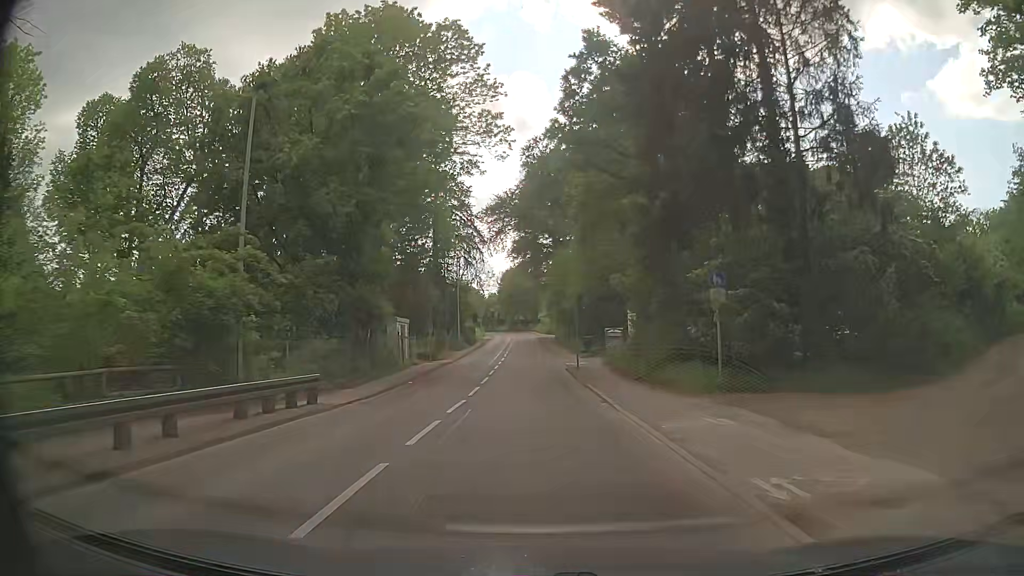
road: secondary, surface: asphalt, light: Day
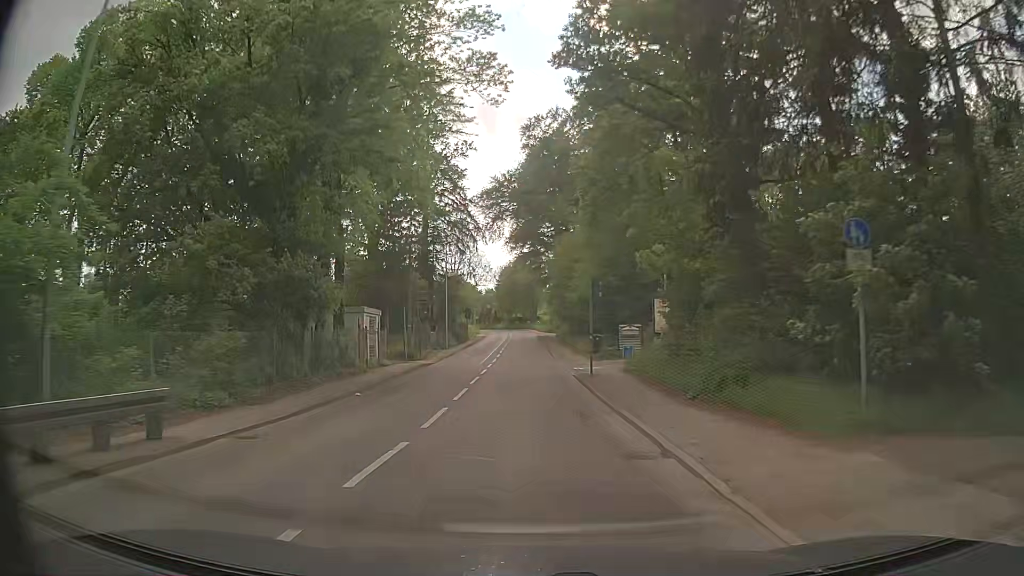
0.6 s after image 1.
(-0.1, +7.4) m; -1°
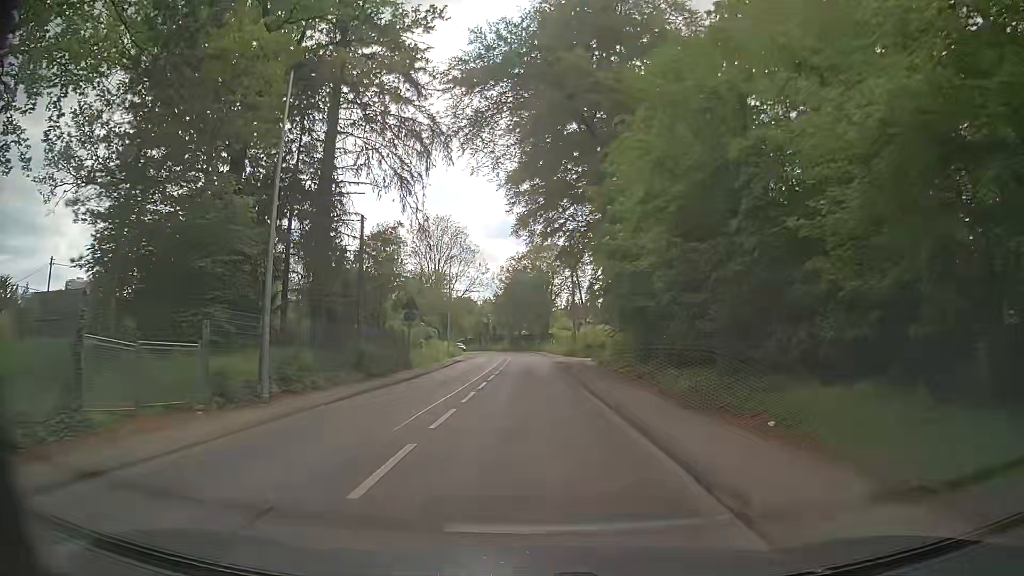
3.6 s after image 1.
(-0.2, +37.0) m; -1°
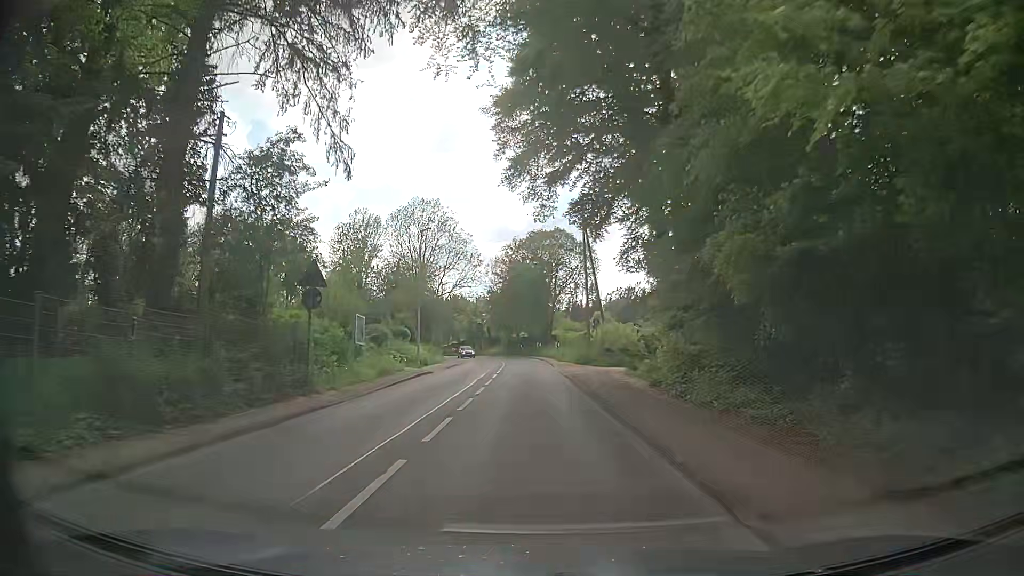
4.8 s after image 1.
(+0.1, +14.8) m; 0°
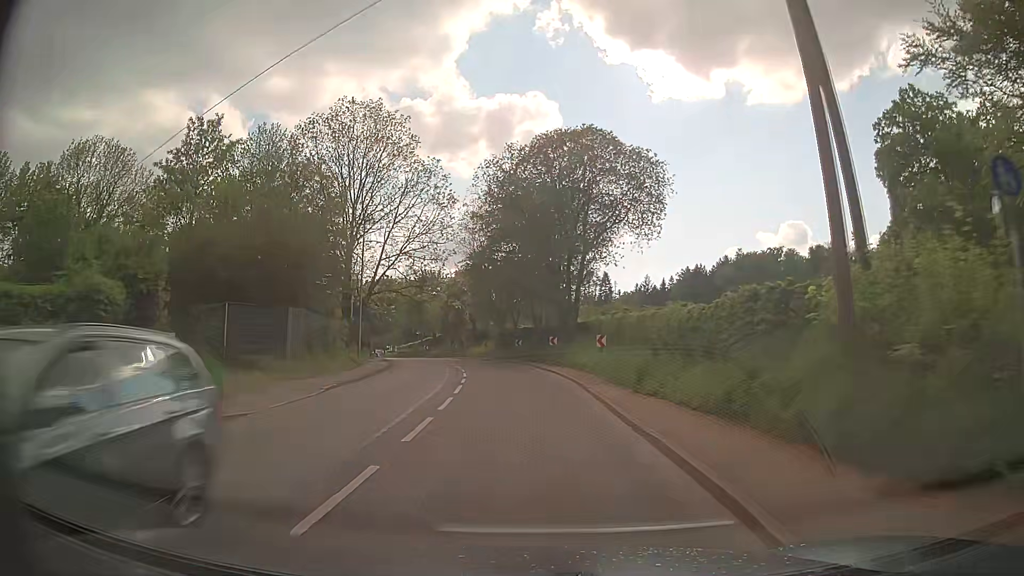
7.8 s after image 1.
(-0.1, +37.8) m; 0°
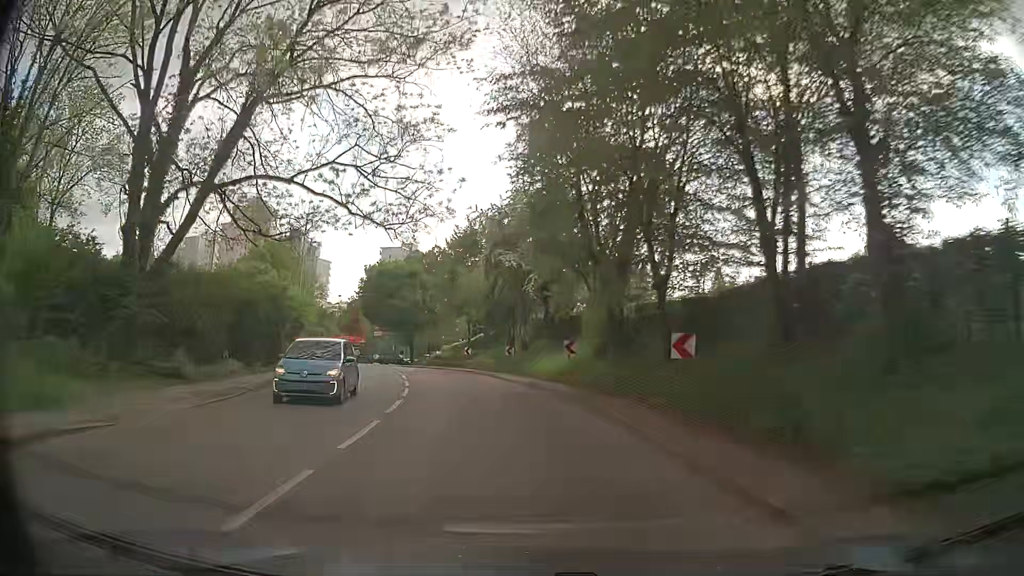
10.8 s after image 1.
(-1.6, +38.4) m; -8°
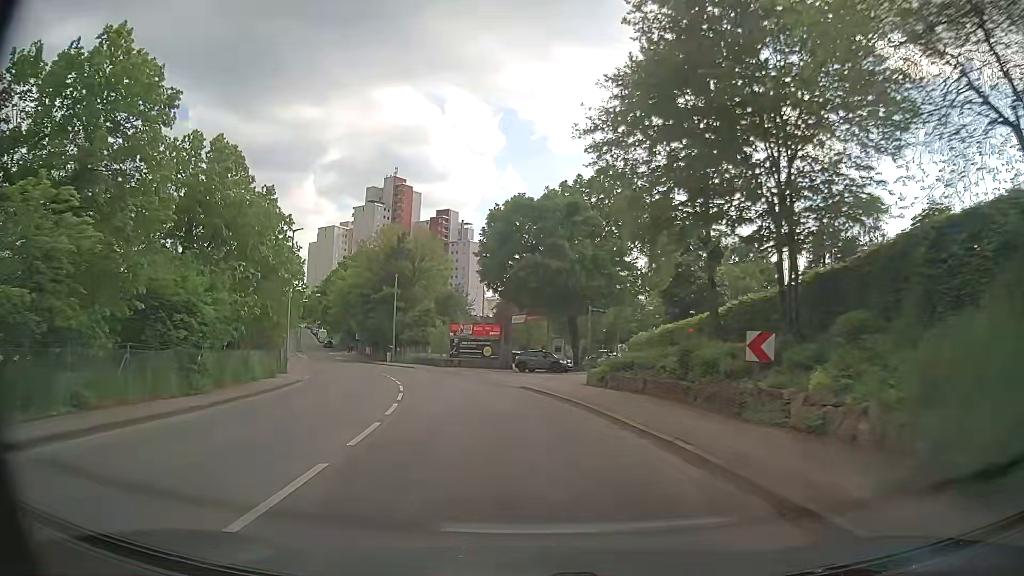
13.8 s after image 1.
(-4.6, +36.8) m; -14°
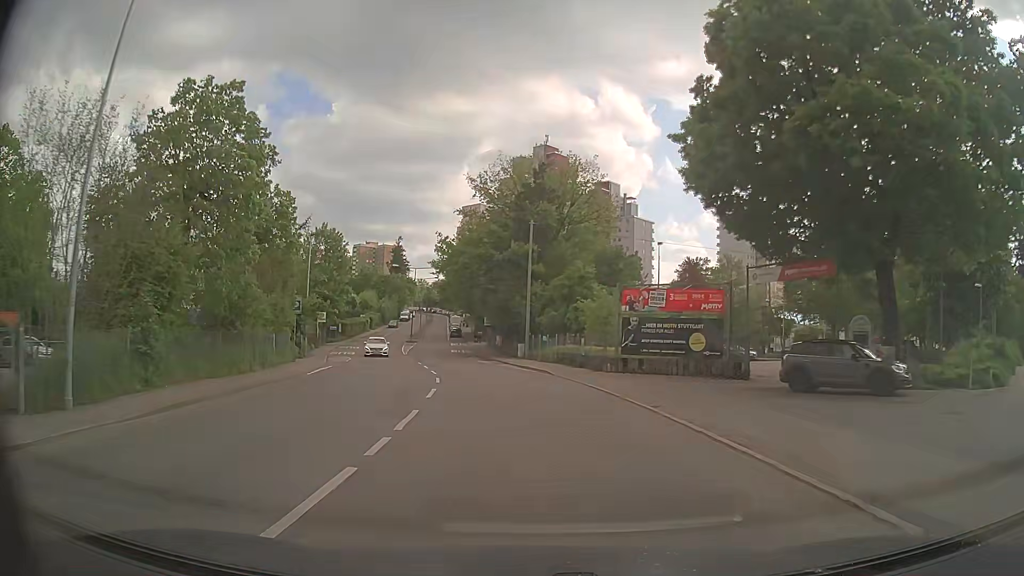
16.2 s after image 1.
(-3.8, +29.1) m; -14°
(0, +10) (-1, +20) (-2, +30) (-4, +40) (-6, +49) (-8, +59) (-10, +69) (-12, +79) (-13, +89) (-15, +99) m
